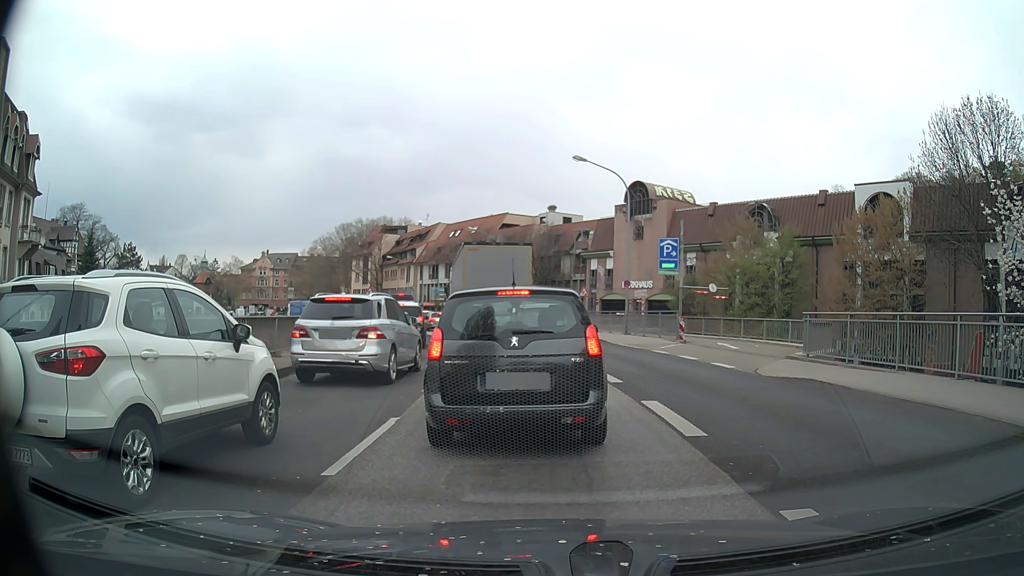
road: primary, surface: asphalt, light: Day
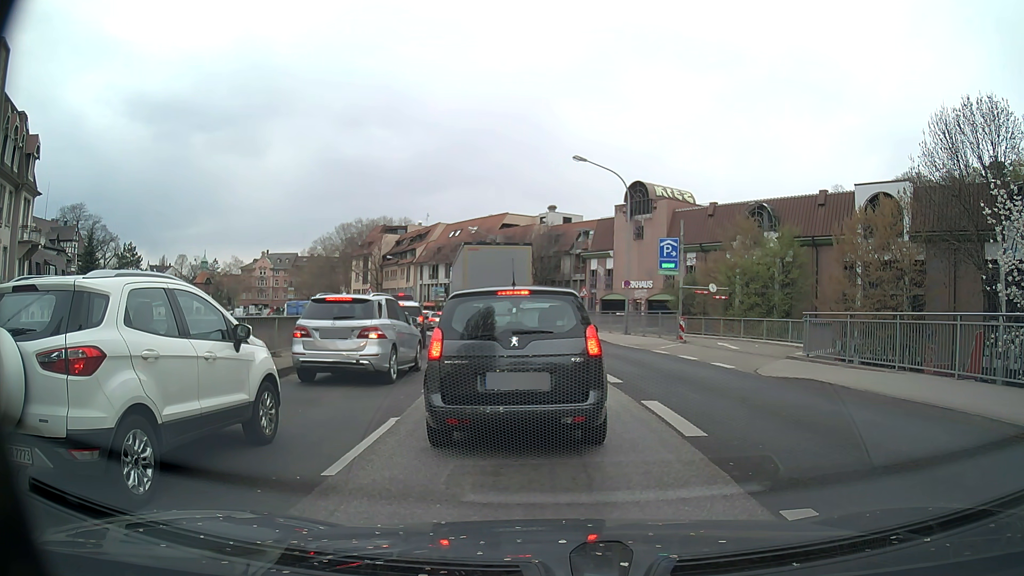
(0.0, 0.0) m; 0°
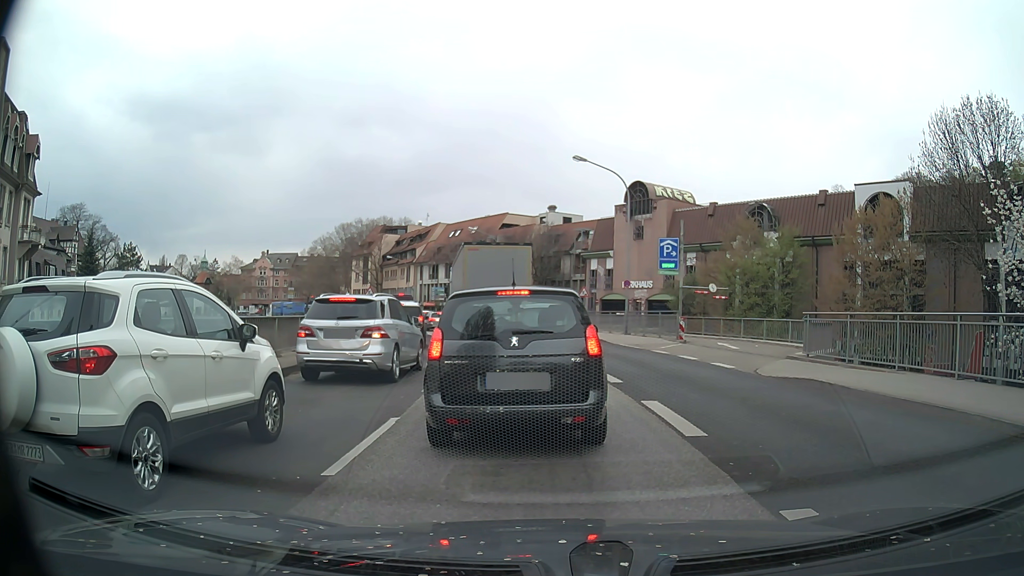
(0.0, 0.0) m; 0°
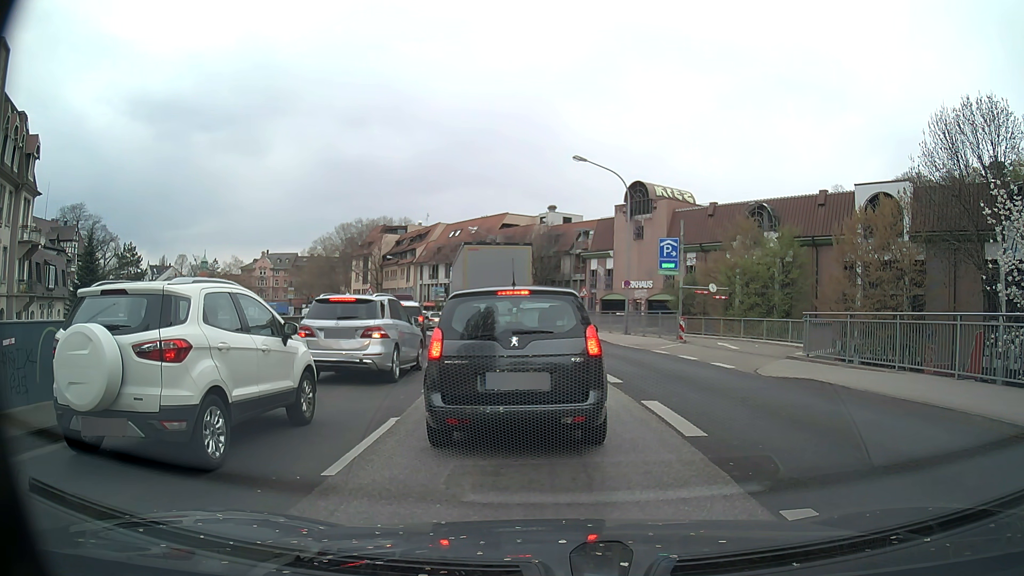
(0.0, 0.0) m; 0°
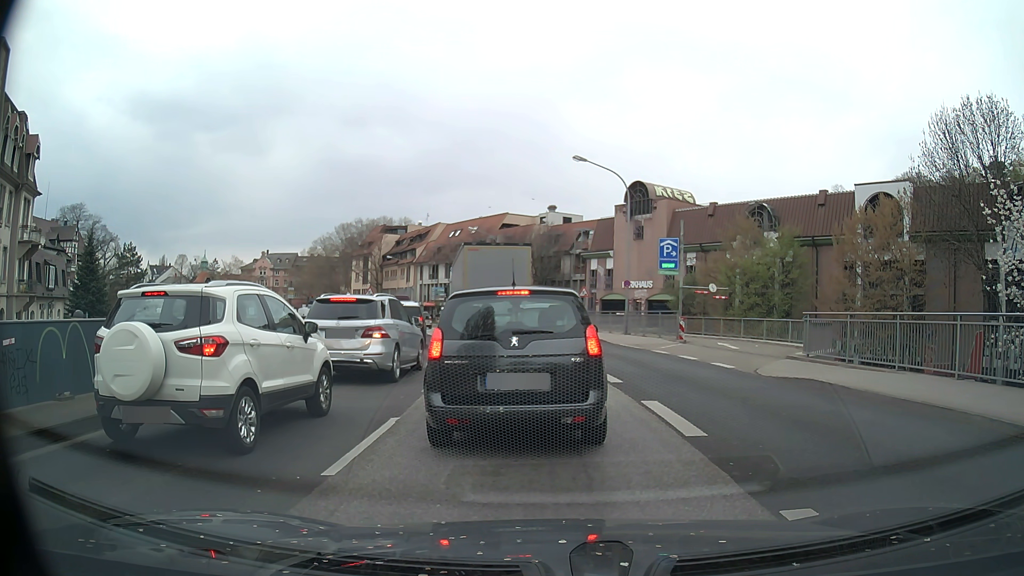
(0.0, 0.0) m; 0°
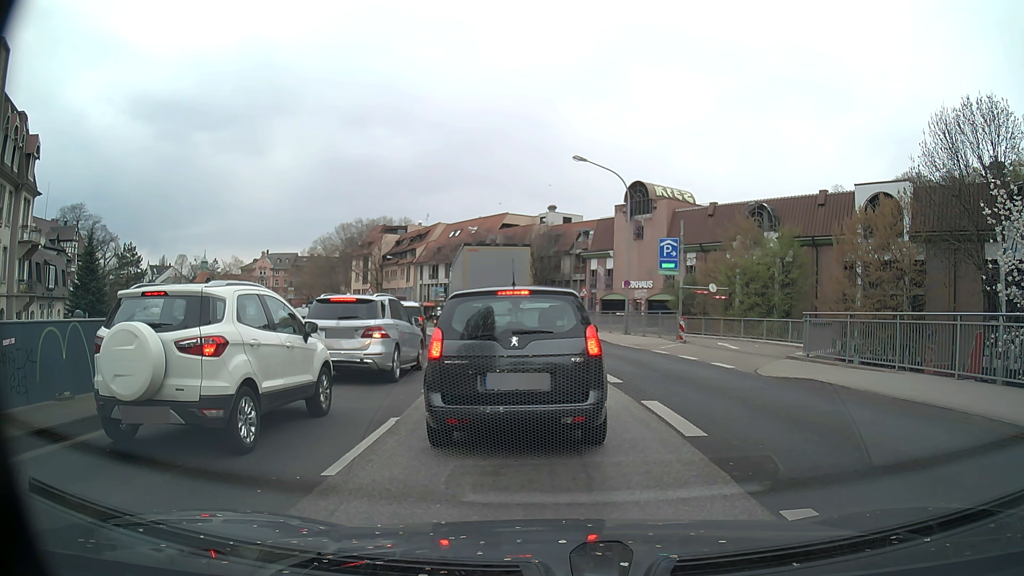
(0.0, 0.0) m; 0°
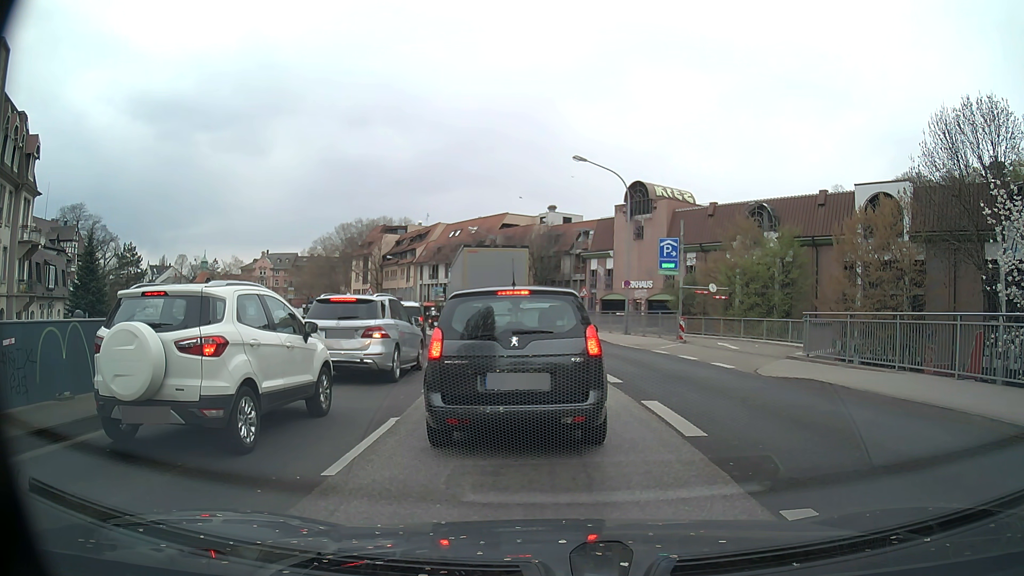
(0.0, 0.0) m; 0°
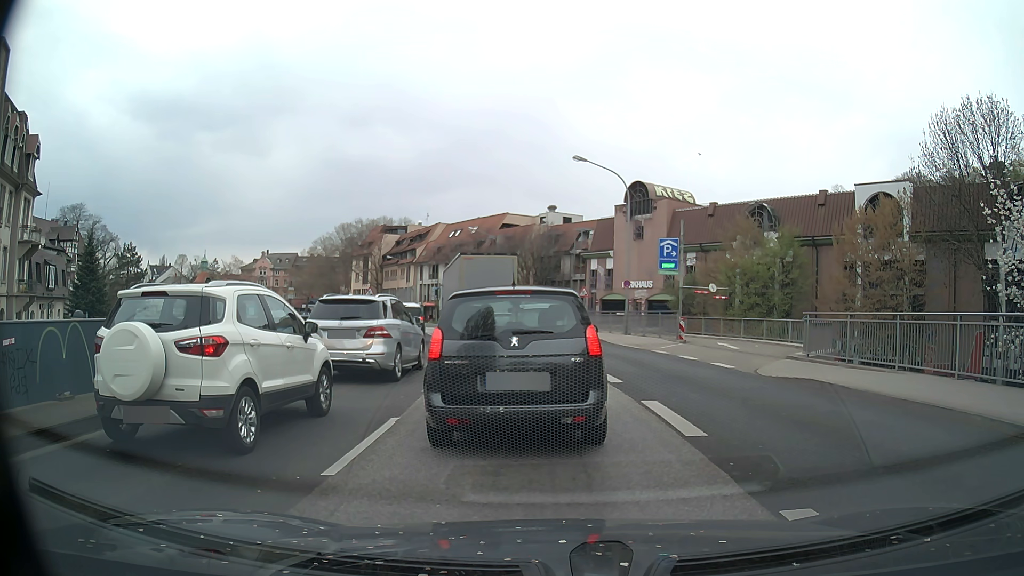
(0.0, 0.0) m; 0°
(-1, +10) (-2, +20) (-4, +30) (-6, +39) (-10, +49) (-13, +58) (-18, +67) (-23, +76) (-28, +84) (-33, +93) m
